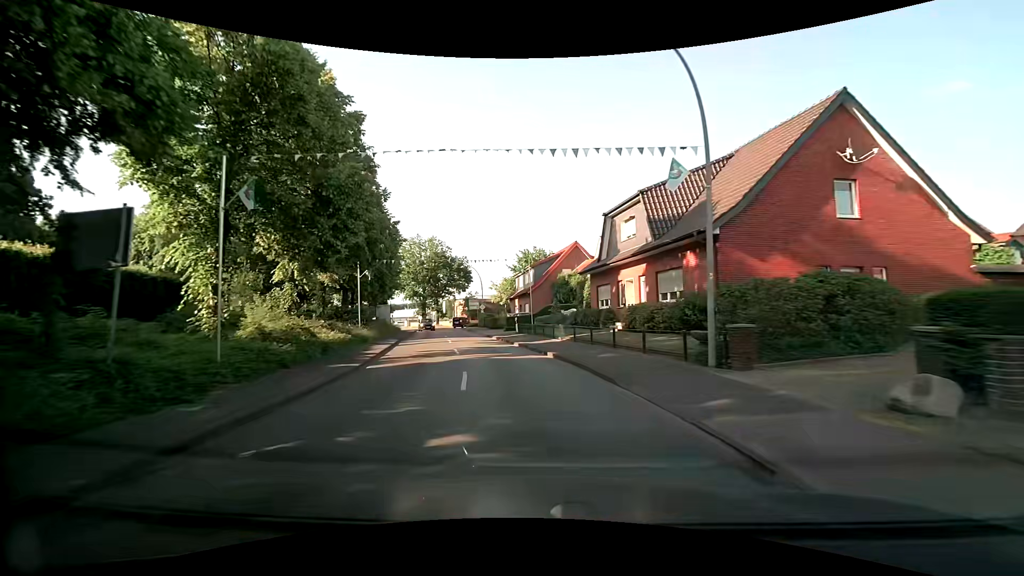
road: secondary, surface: asphalt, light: Day
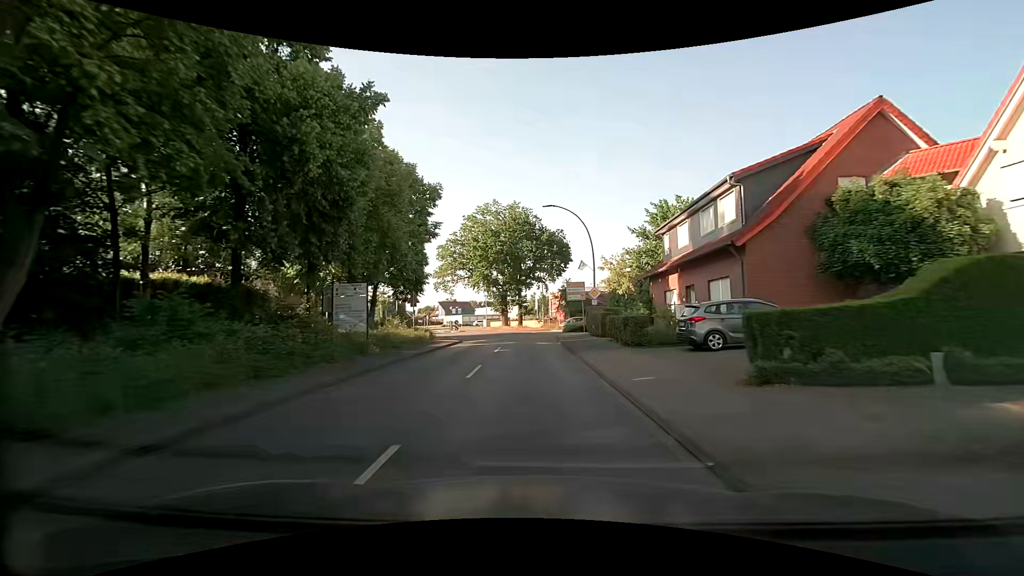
(-4.1, +33.9) m; -12°
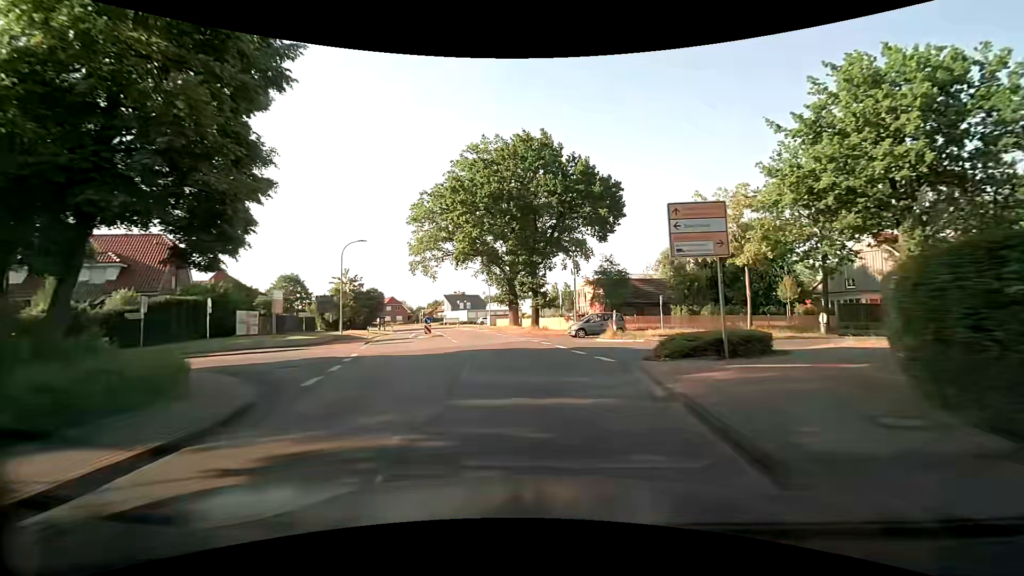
(-0.1, +28.3) m; -1°
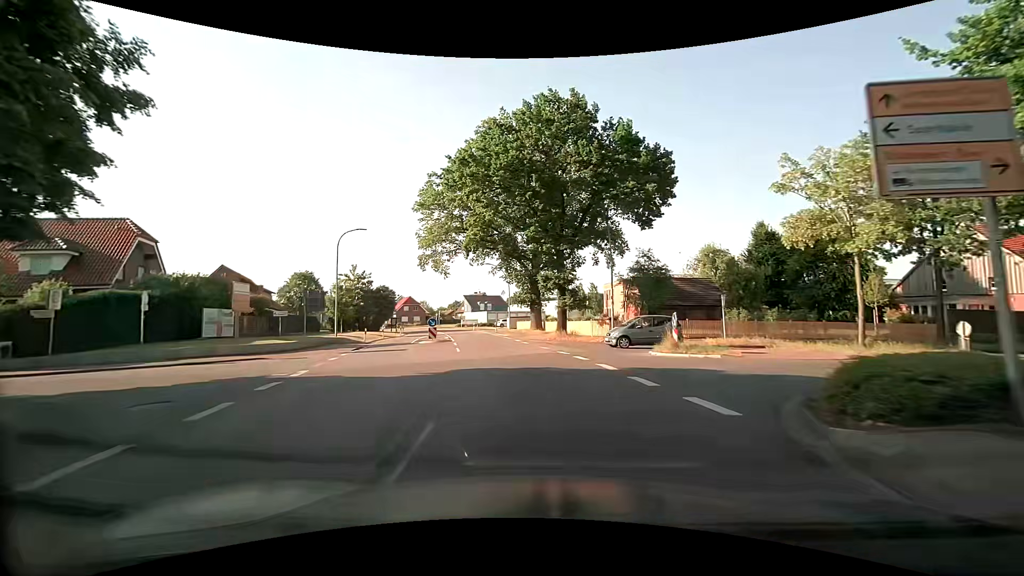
(-0.3, +7.1) m; -4°
(0, +10) (-1, +20) (-2, +30) (-4, +40) (-6, +50) (-8, +59) (-11, +69) (-14, +78) (-18, +87) (-24, +96) m
